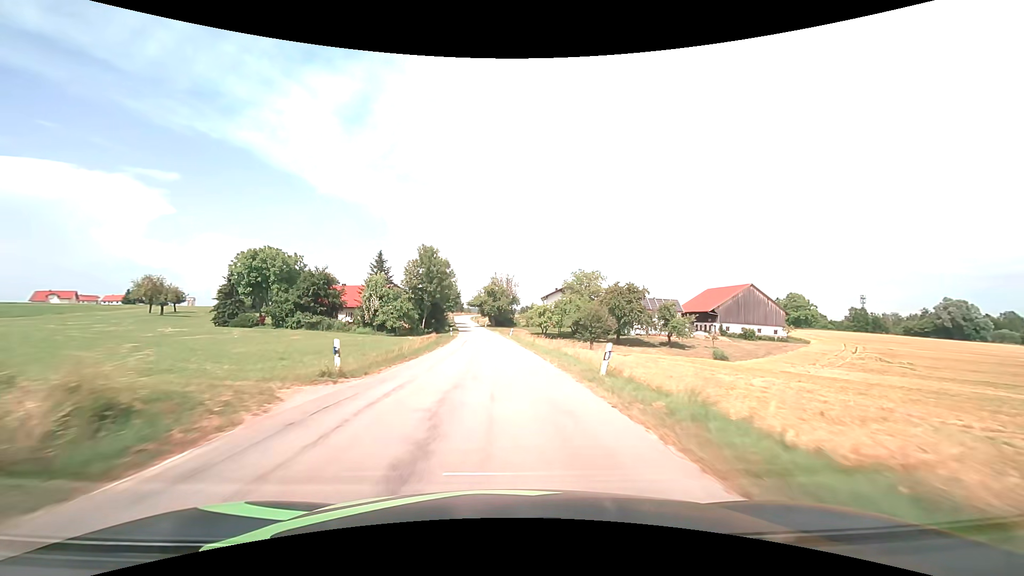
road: tertiary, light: Day
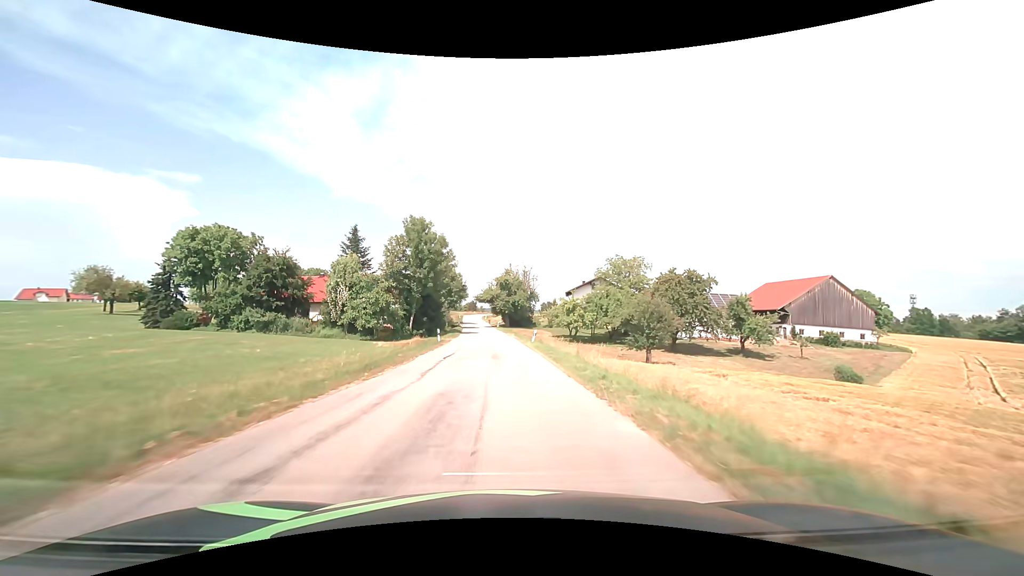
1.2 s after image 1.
(-0.3, +21.5) m; -2°
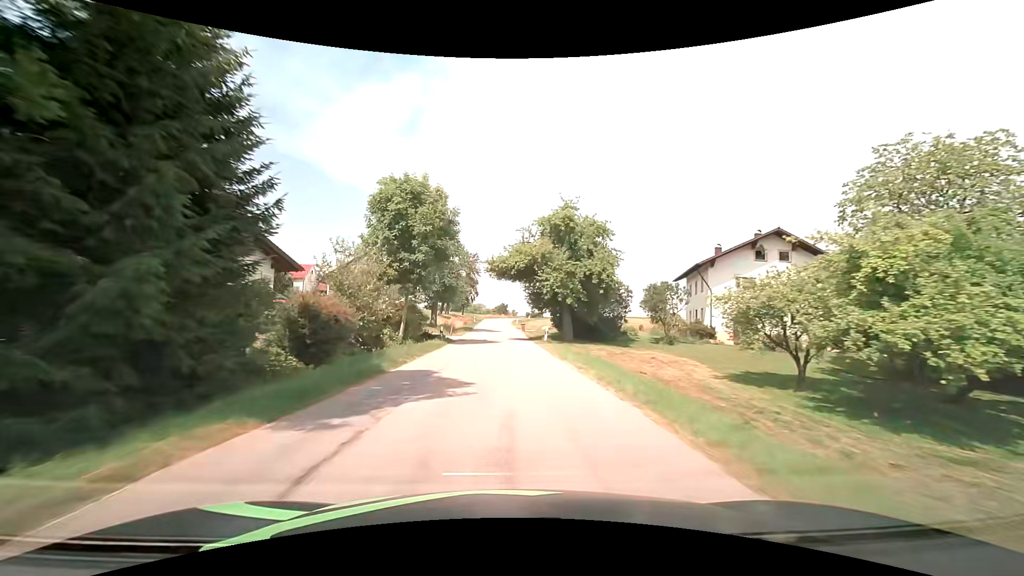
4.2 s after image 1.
(-1.9, +53.6) m; -4°
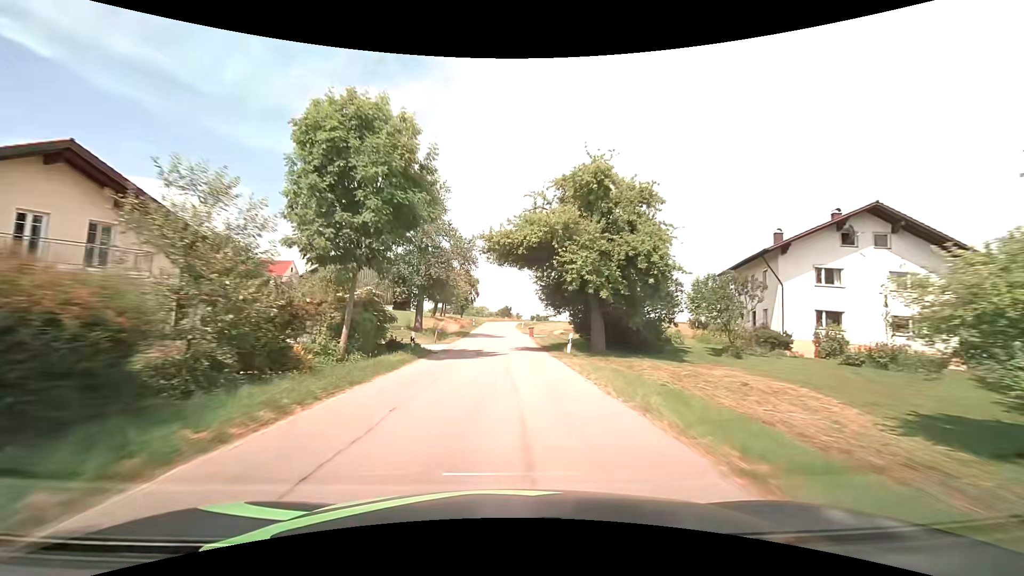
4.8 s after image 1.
(0.0, +10.7) m; -1°
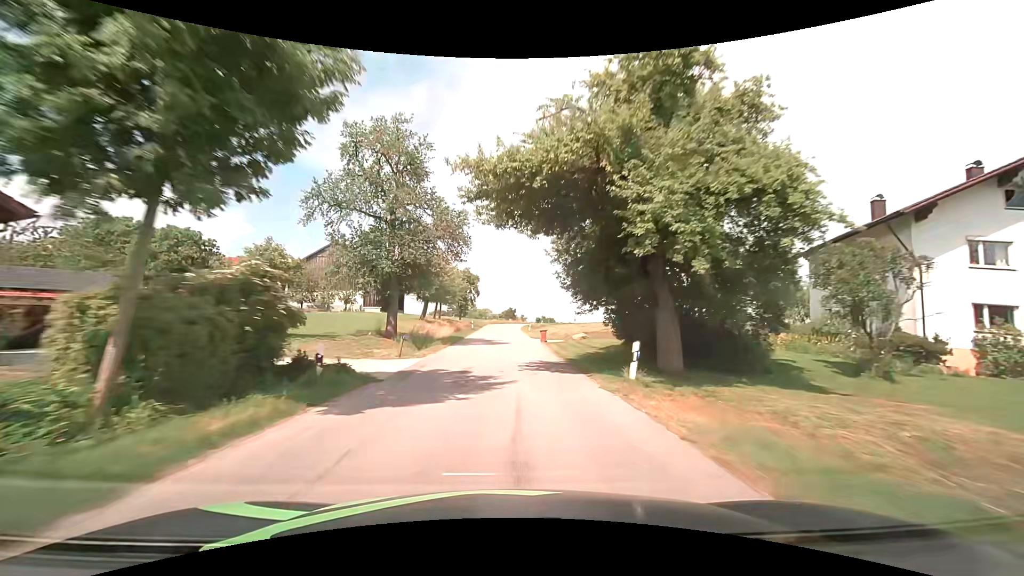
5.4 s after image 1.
(0.0, +10.7) m; 0°
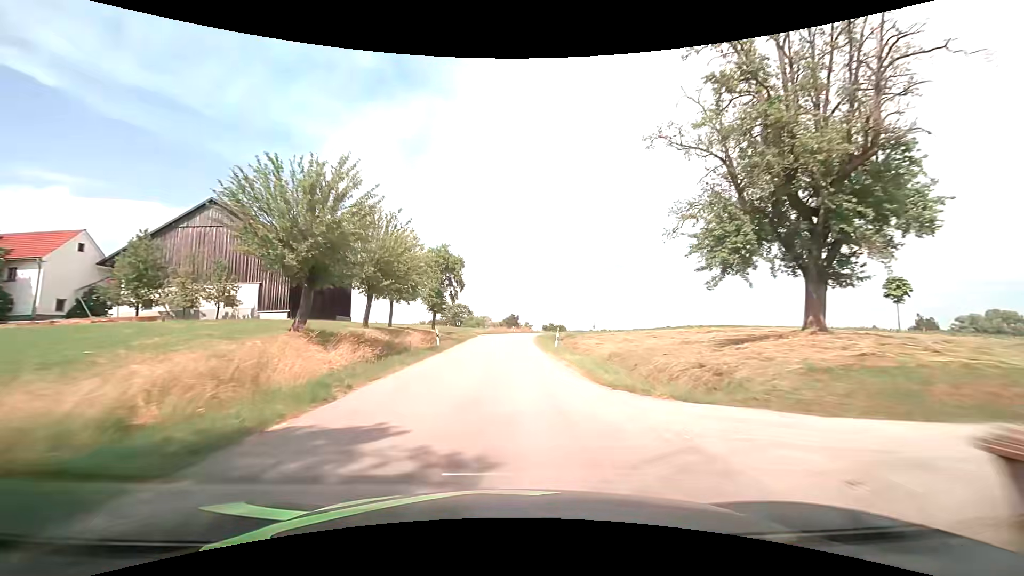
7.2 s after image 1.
(-0.2, +31.9) m; 0°
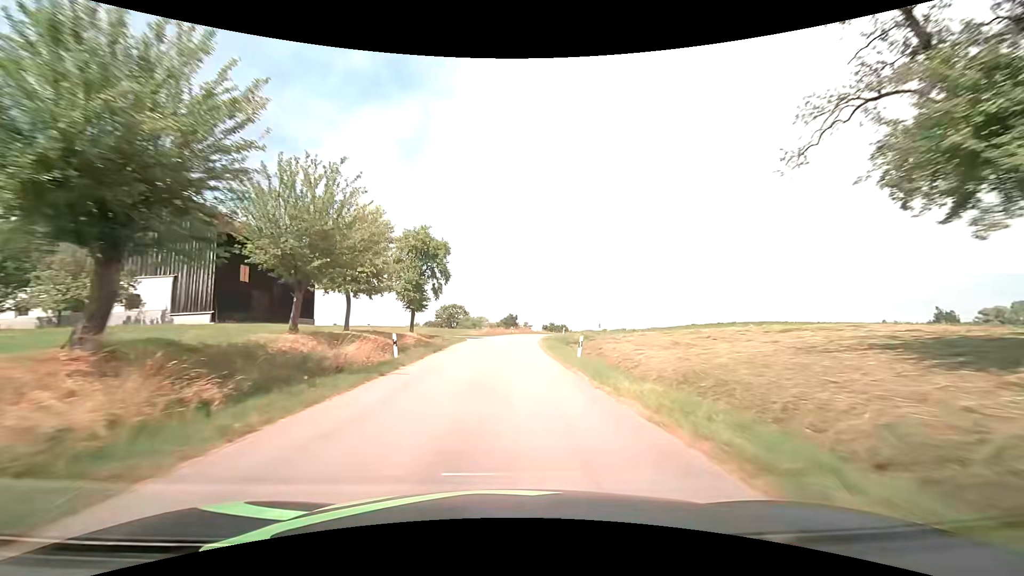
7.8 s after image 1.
(0.0, +10.6) m; 0°
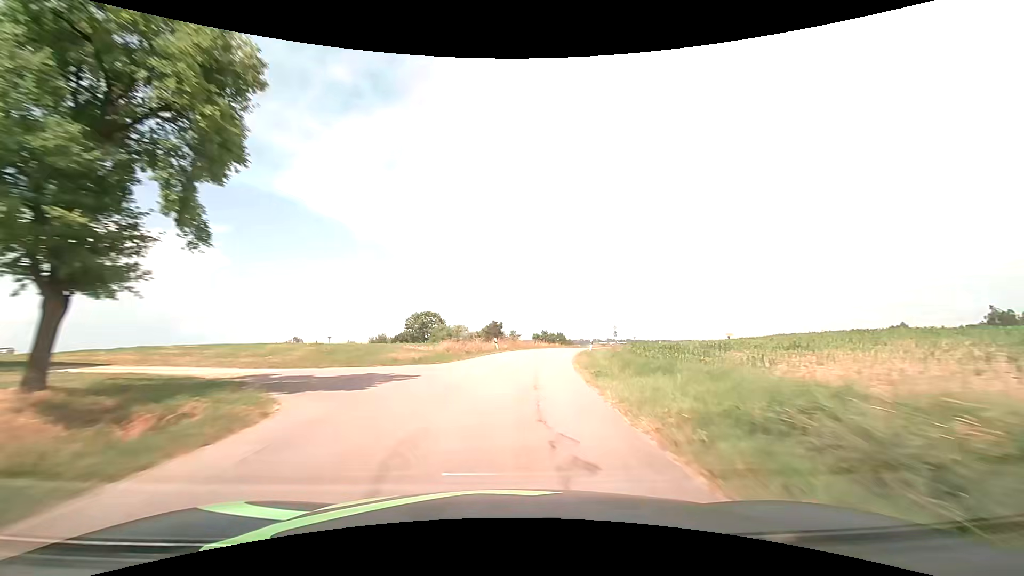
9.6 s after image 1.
(+0.2, +31.7) m; +1°
(0, +10) (+1, +20) (+2, +30) (+4, +40) (+7, +49) (+10, +59) (+14, +68) (+19, +77) (+24, +85) (+30, +93) m
